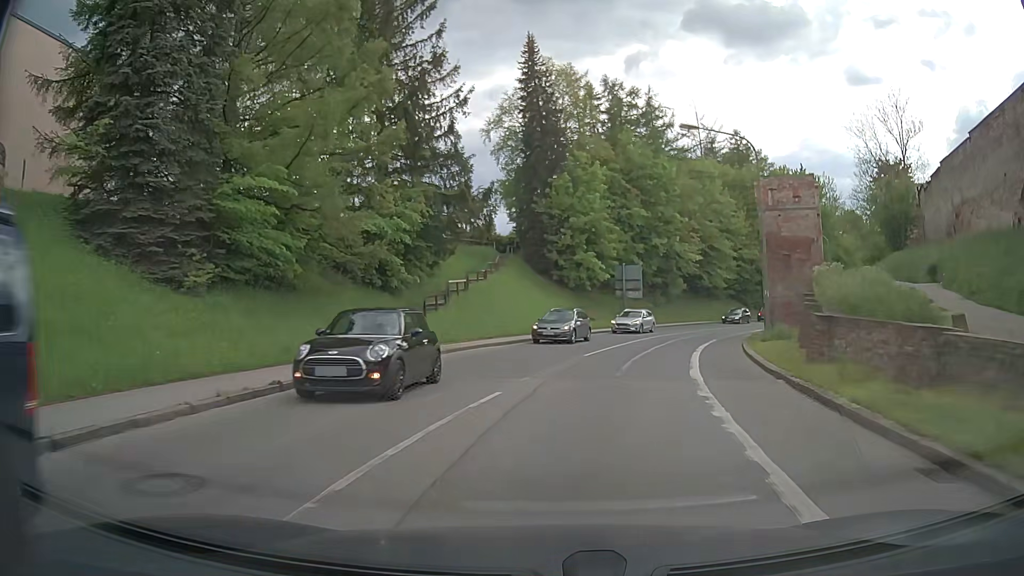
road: secondary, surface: asphalt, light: Day
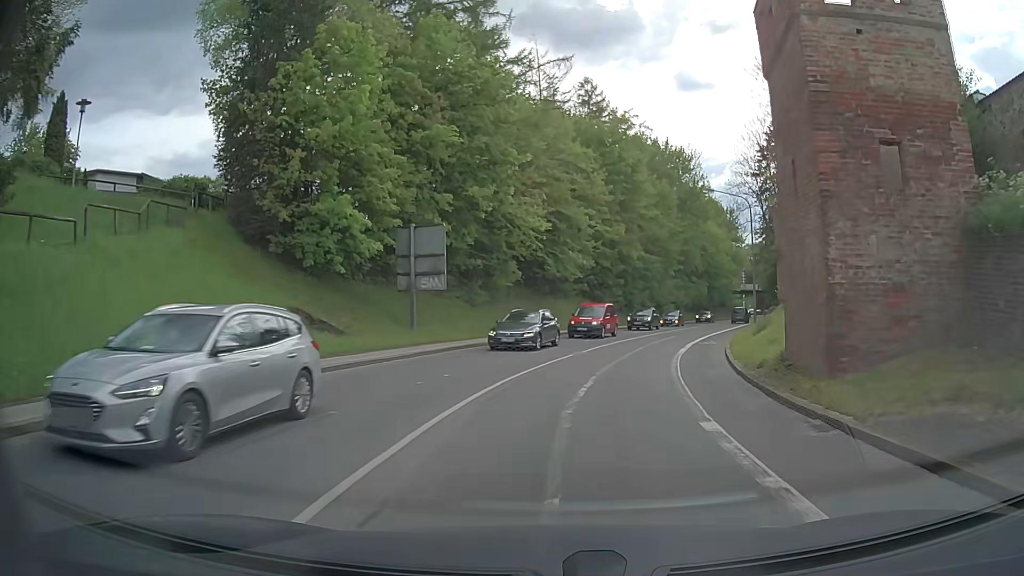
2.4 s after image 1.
(+3.5, +25.6) m; +15°
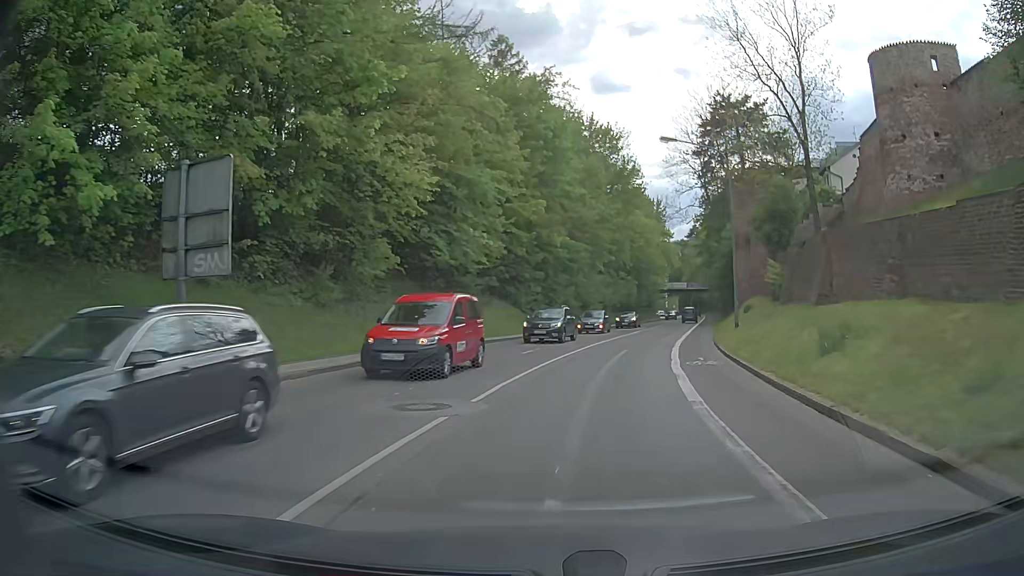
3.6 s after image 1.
(+0.8, +13.4) m; +7°
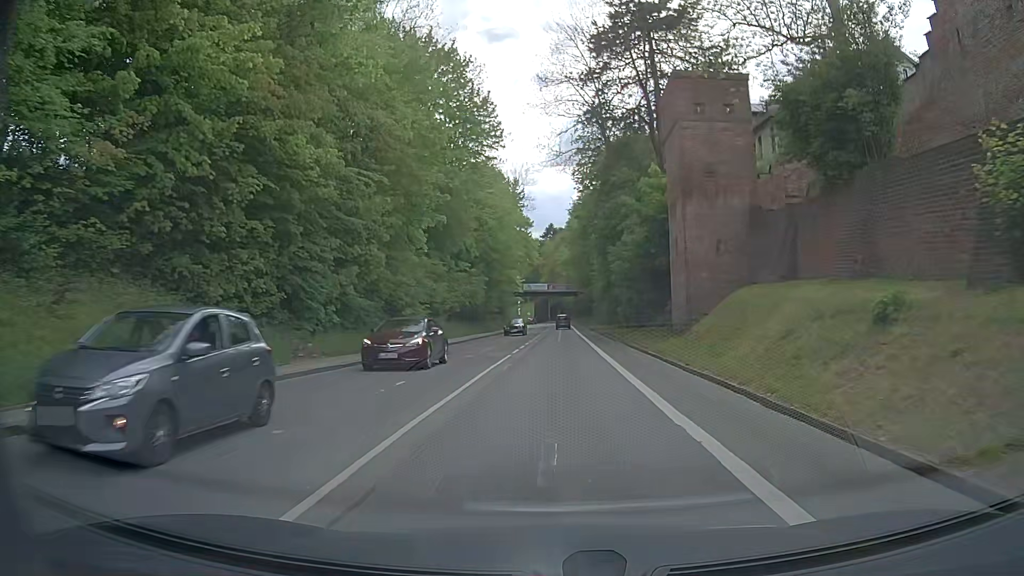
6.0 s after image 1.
(+3.3, +27.7) m; +13°
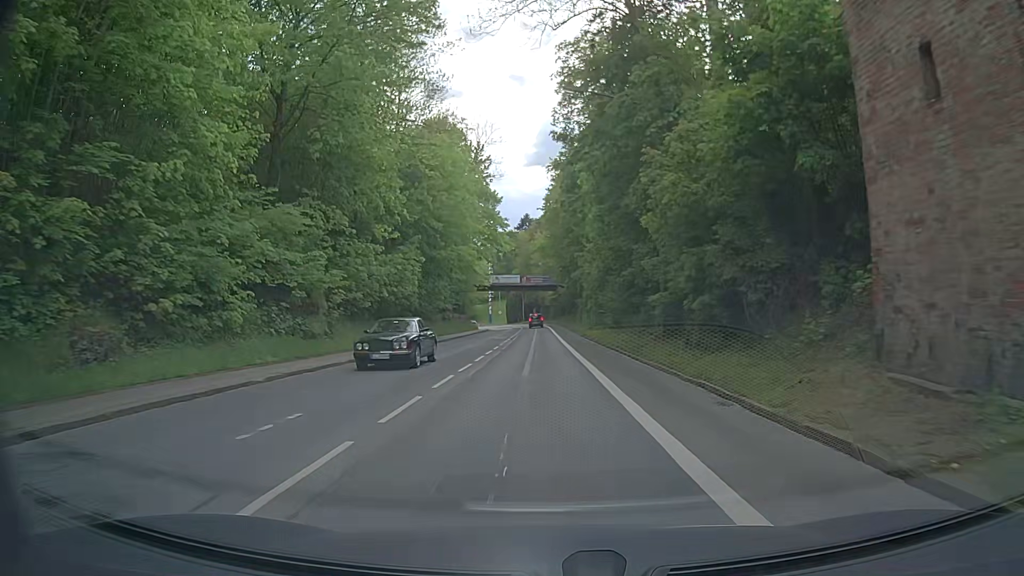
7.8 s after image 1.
(+0.6, +22.6) m; +2°
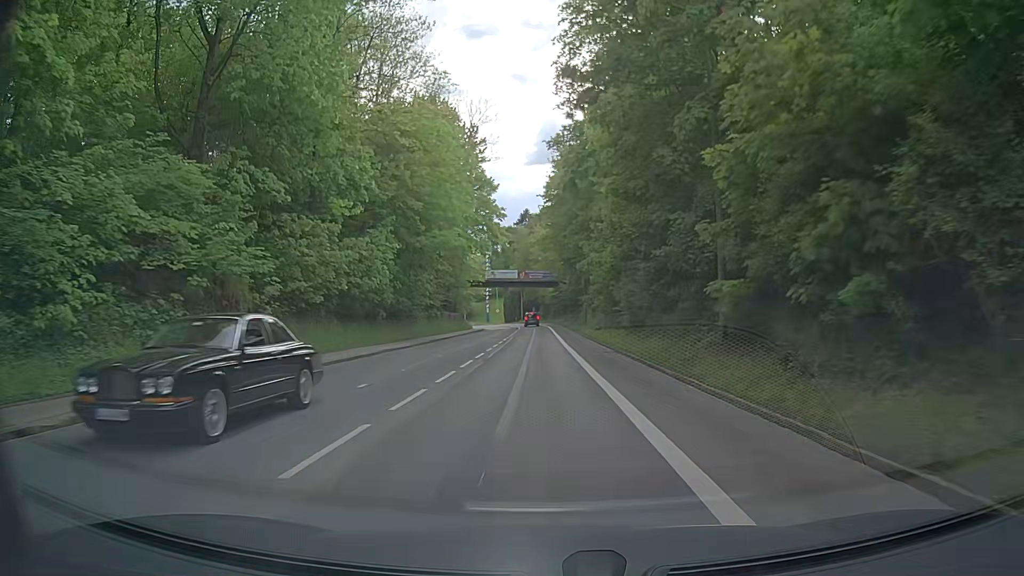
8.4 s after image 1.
(0.0, +7.8) m; 0°
